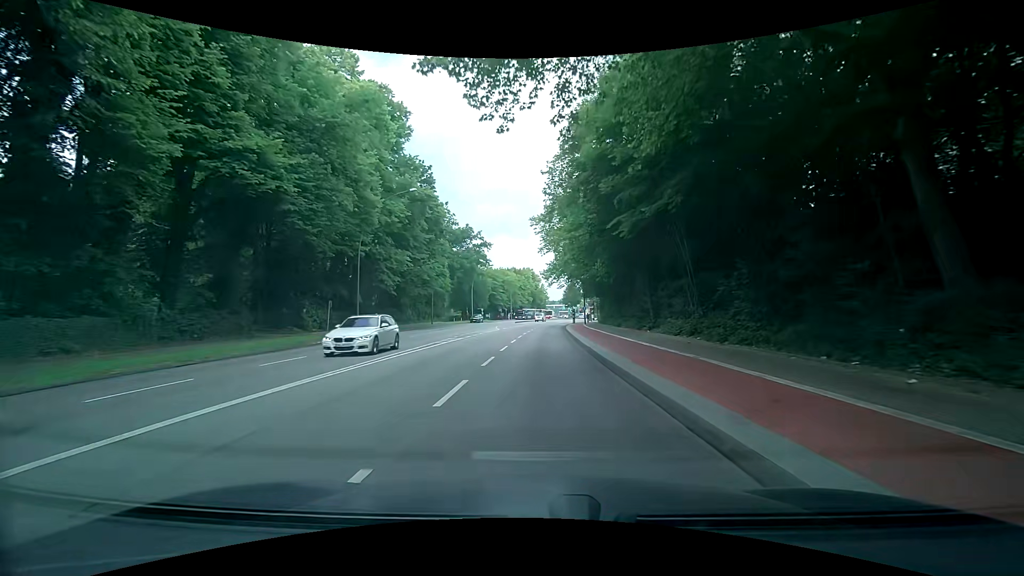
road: secondary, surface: asphalt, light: Day
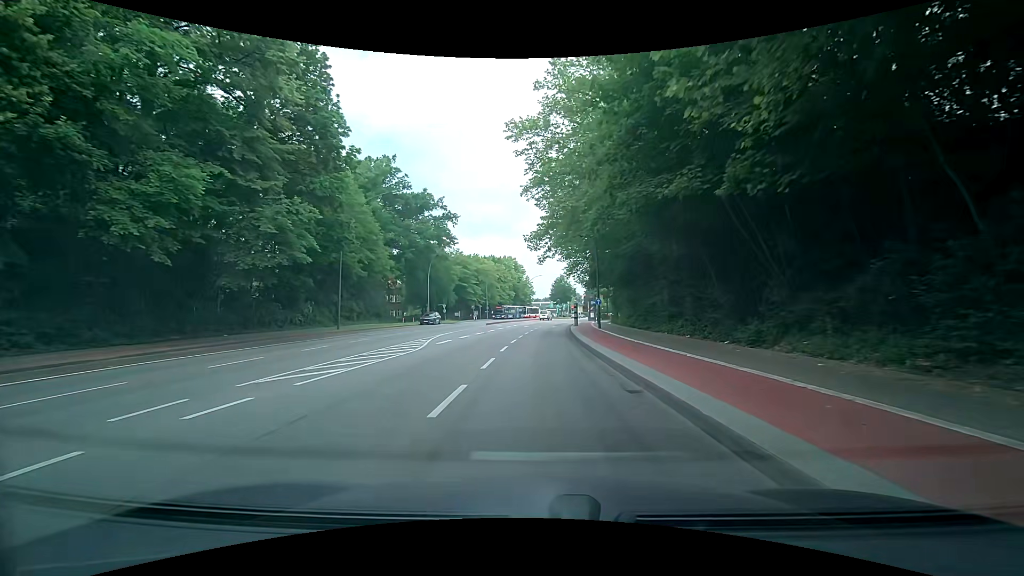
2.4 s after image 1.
(+0.3, +30.8) m; +1°
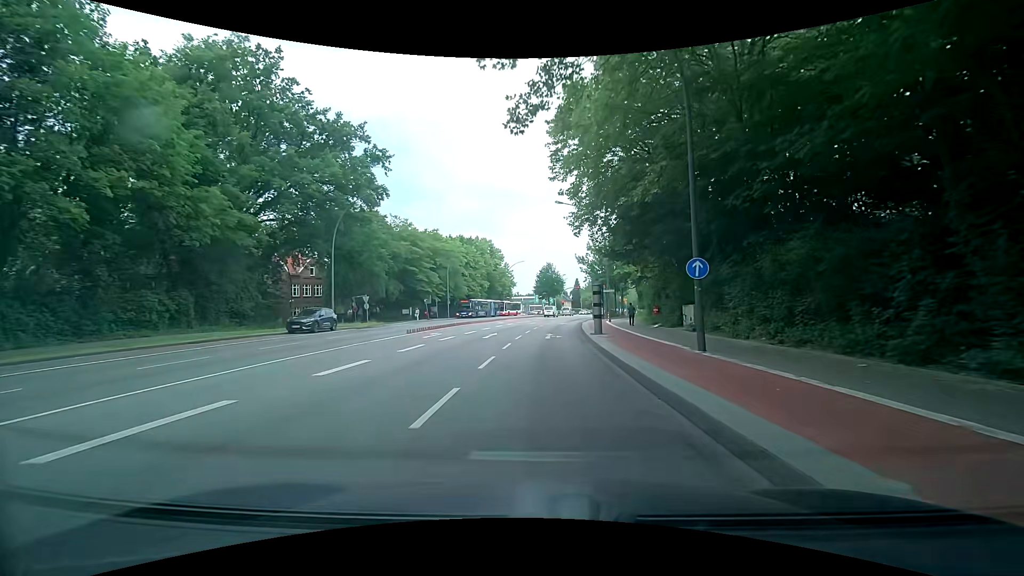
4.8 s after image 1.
(+0.6, +30.6) m; +3°
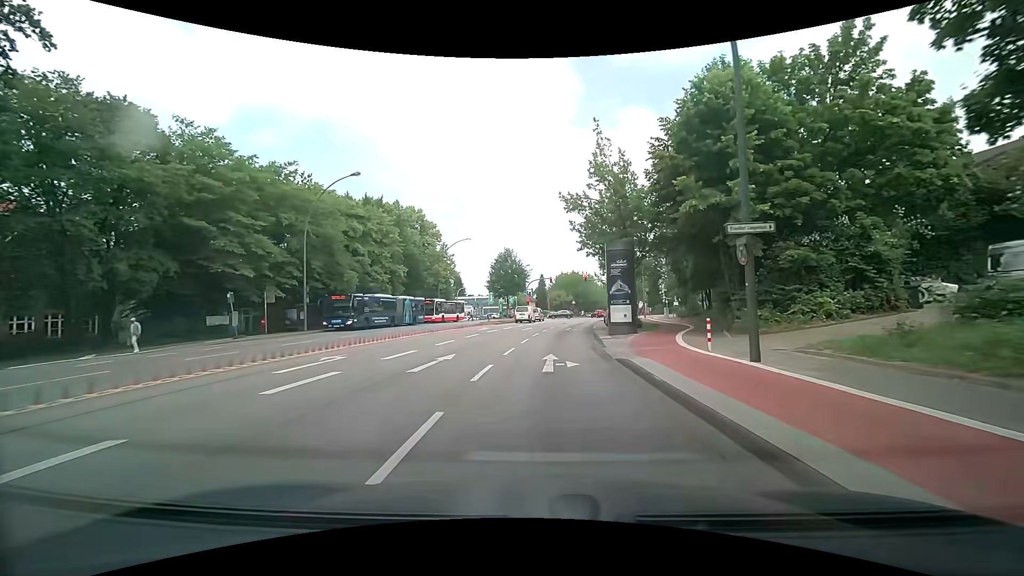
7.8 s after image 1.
(+1.1, +37.8) m; +5°
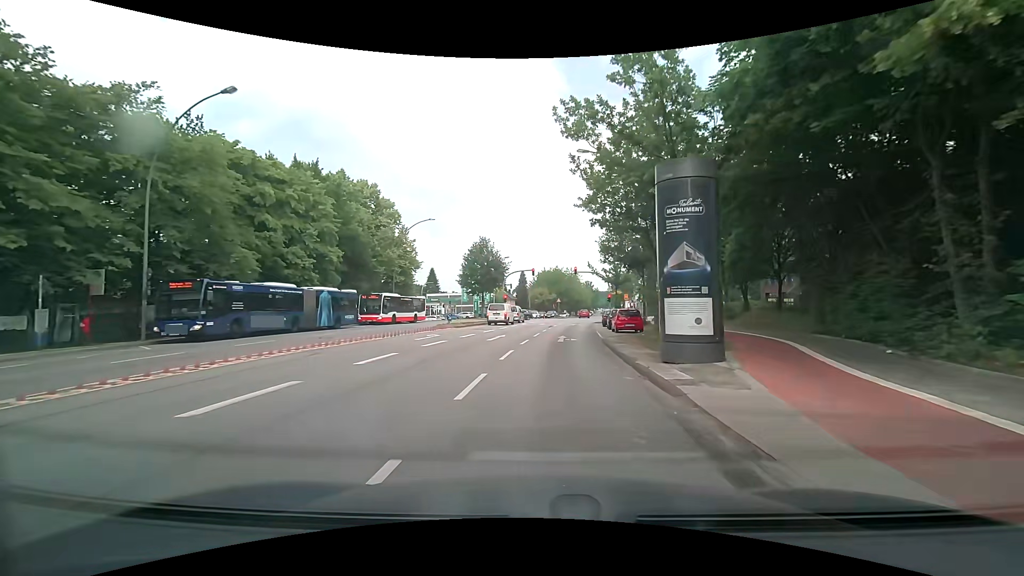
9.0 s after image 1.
(+0.2, +14.0) m; +2°
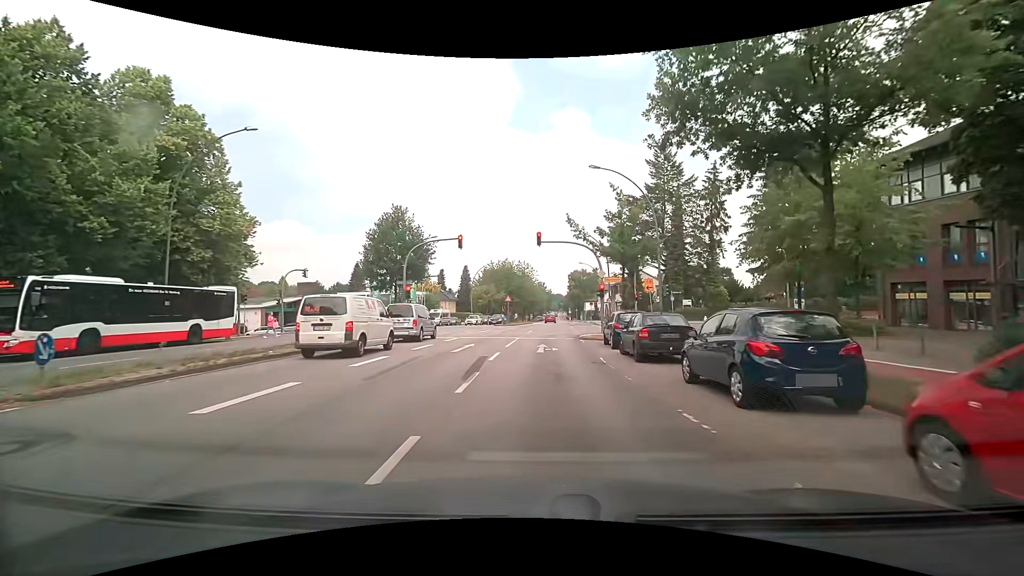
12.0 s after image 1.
(+1.6, +28.4) m; +6°
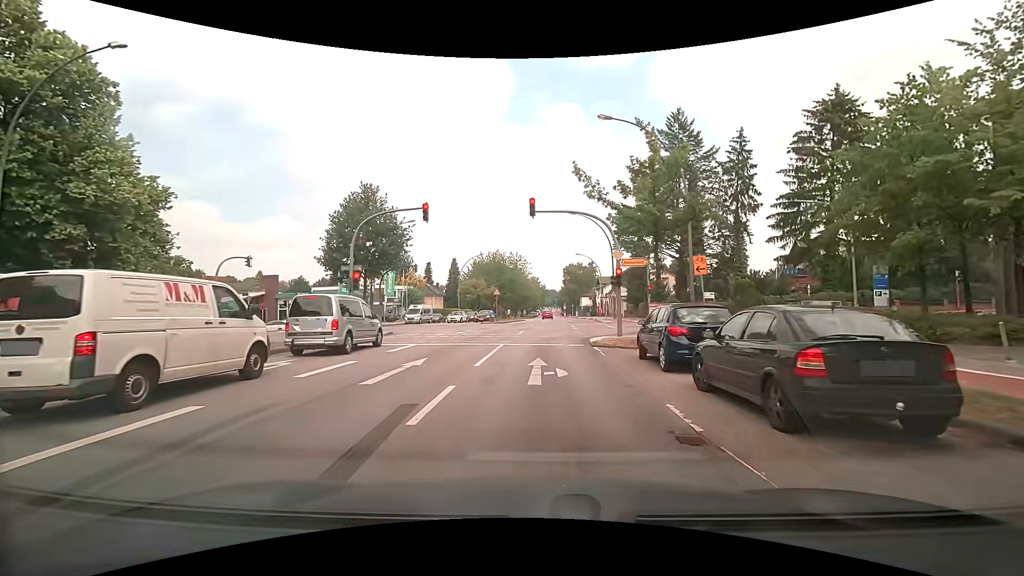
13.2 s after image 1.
(+0.1, +8.5) m; +1°
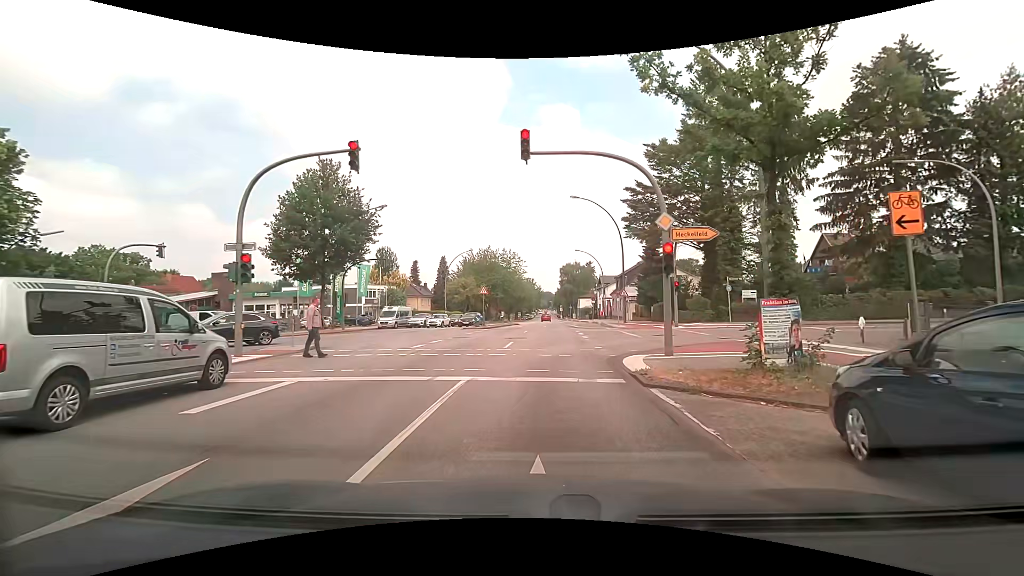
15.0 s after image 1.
(+0.1, +9.0) m; +2°
(0, +10) (0, +20) (+1, +30) (+1, +40) (+1, +50) (+1, +60) (+1, +70) (+1, +80) (+1, +90) (+1, +100) m
